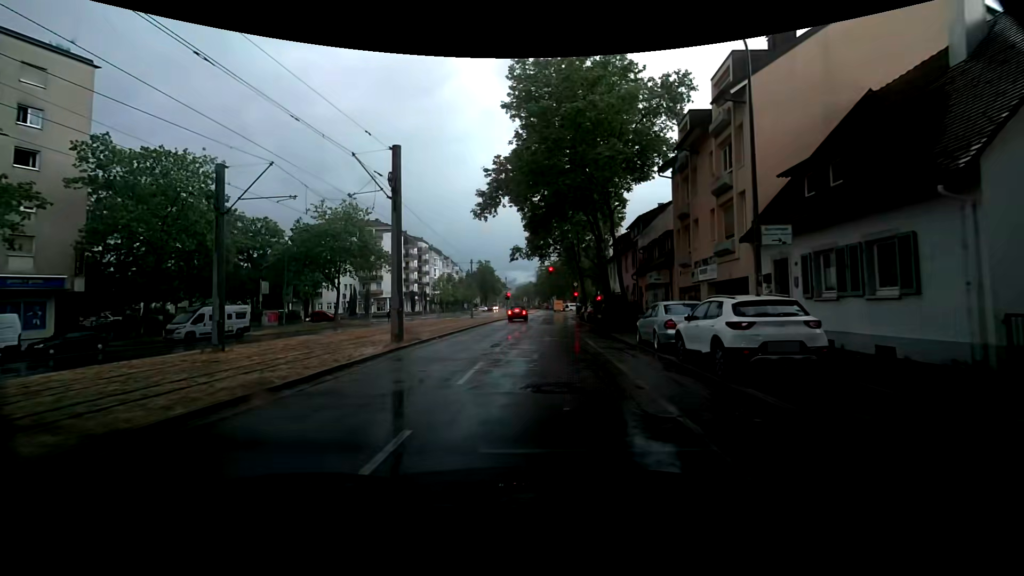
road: tertiary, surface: asphalt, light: Day
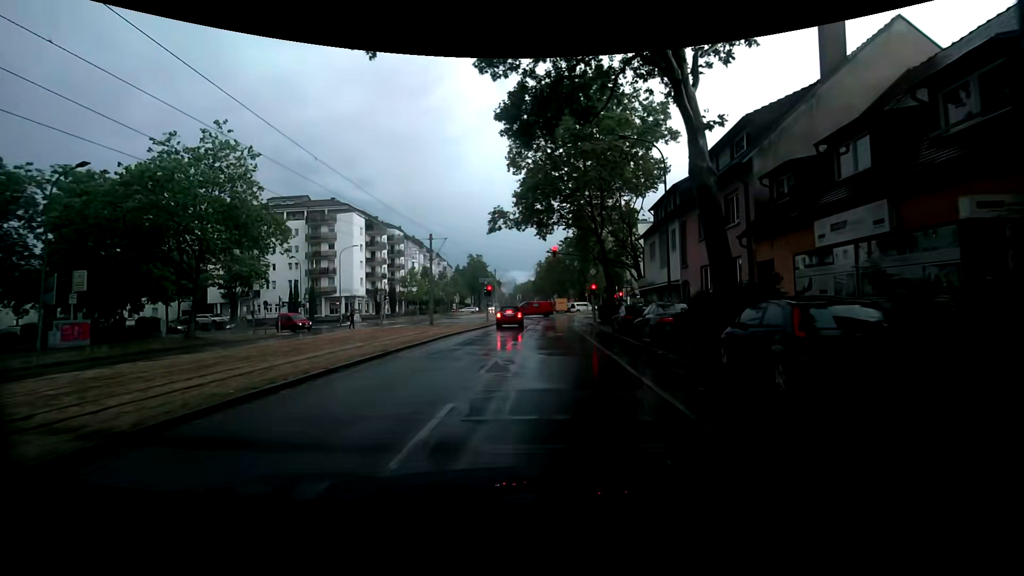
(+0.1, +22.5) m; -1°
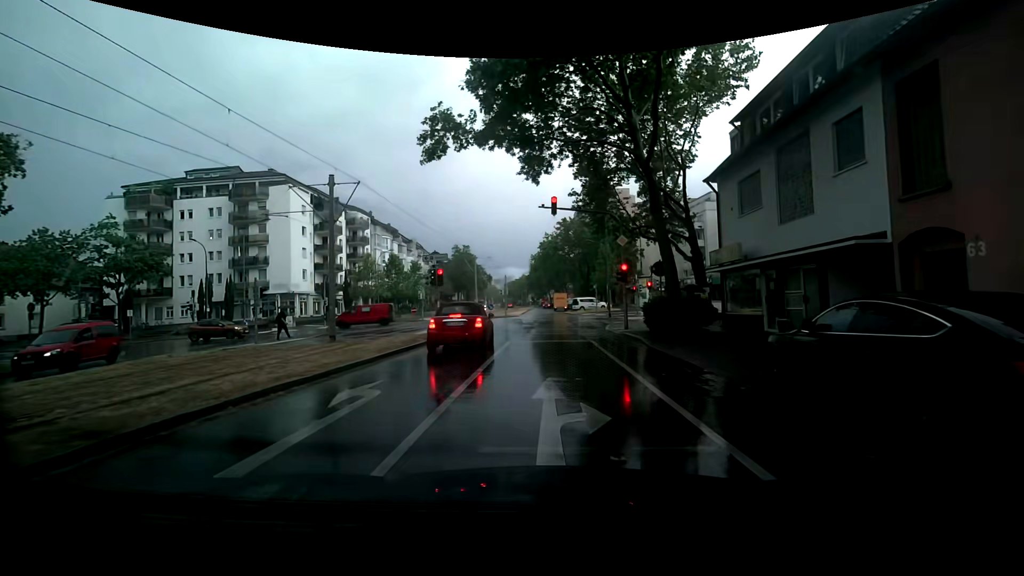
(+0.6, +17.7) m; +3°
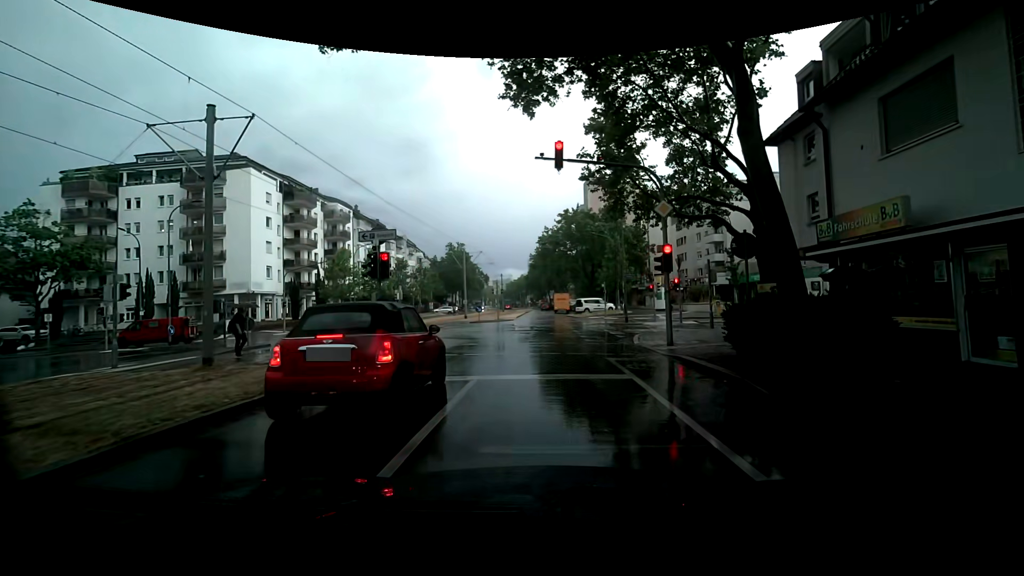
(0.0, +7.9) m; +1°
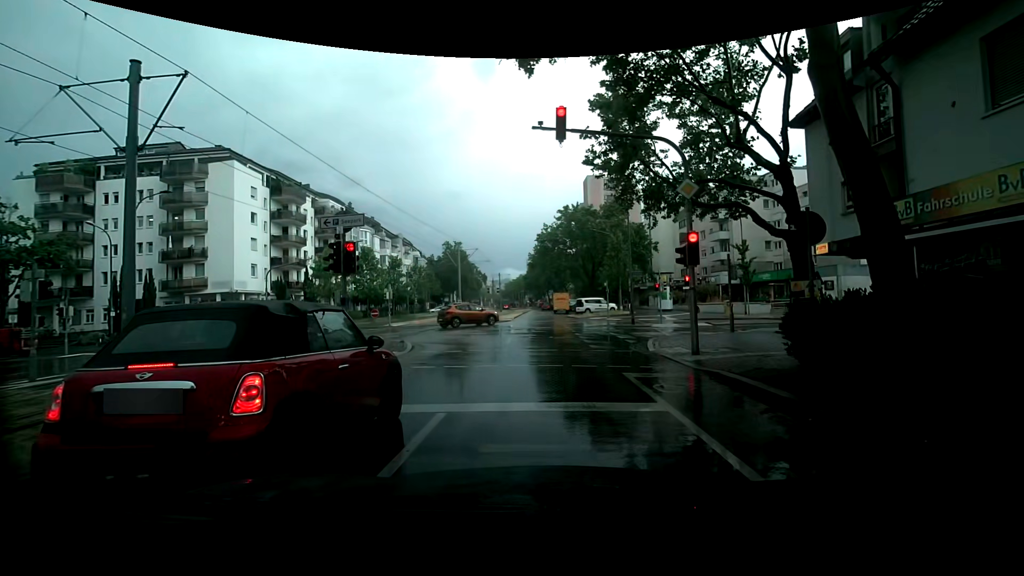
(0.0, +2.5) m; -2°
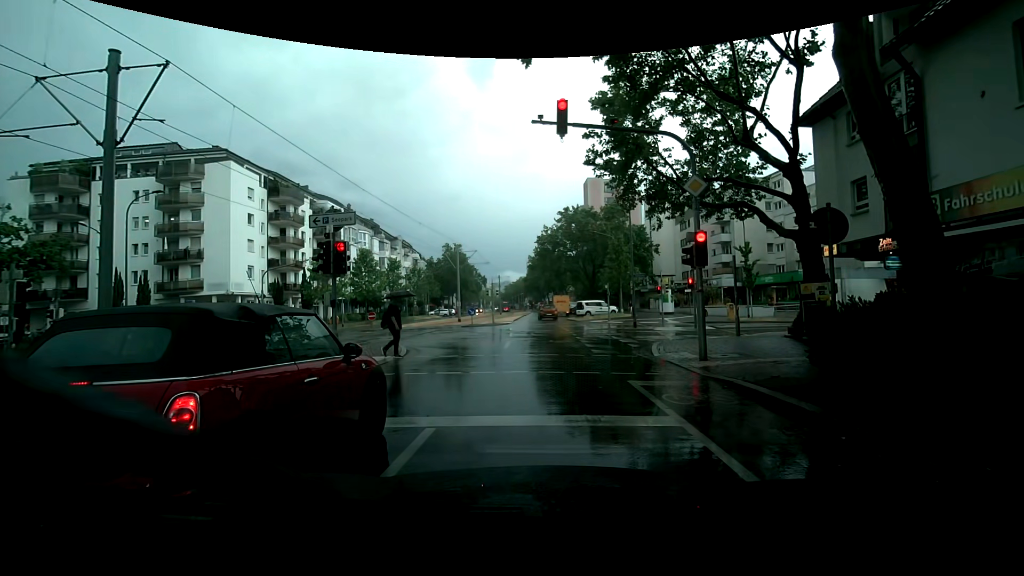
(0.0, +0.7) m; 0°
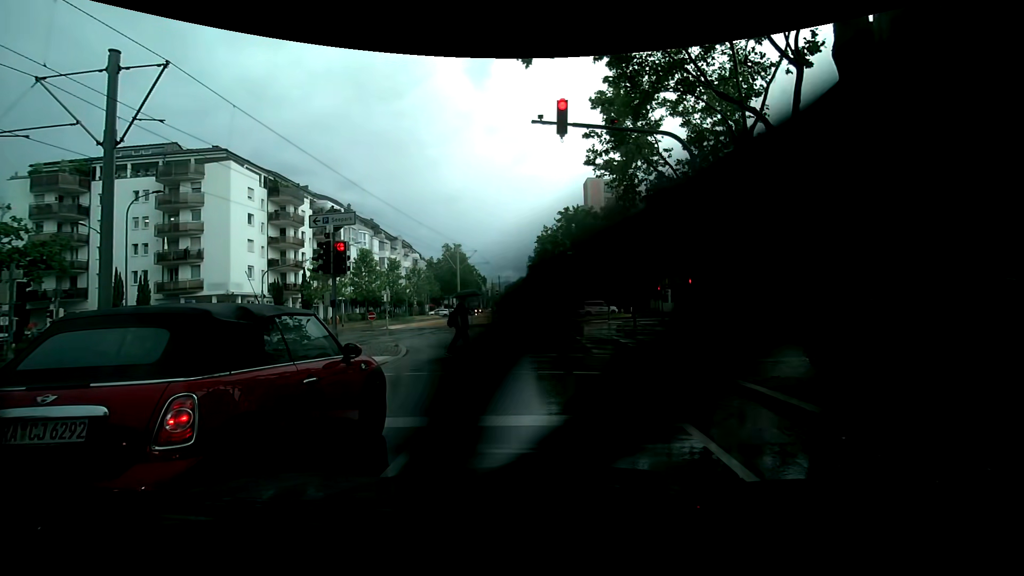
(0.0, 0.0) m; 0°
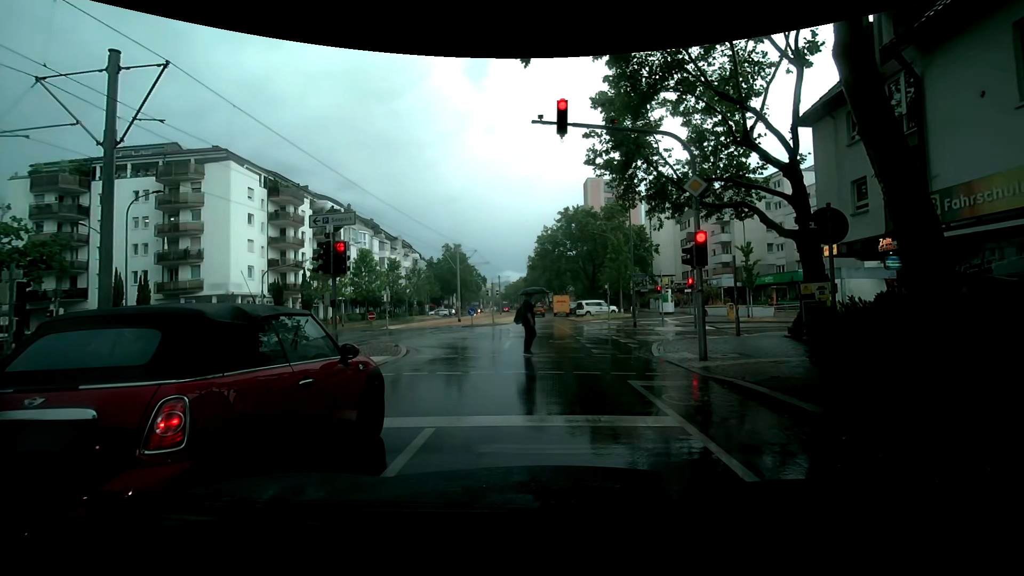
(0.0, 0.0) m; 0°
